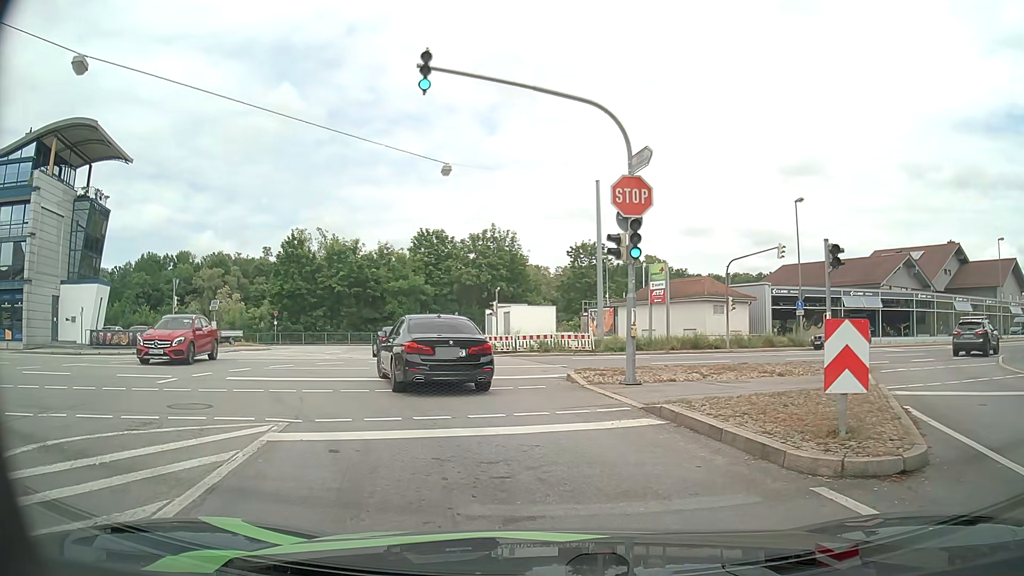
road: tertiary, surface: asphalt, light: Day
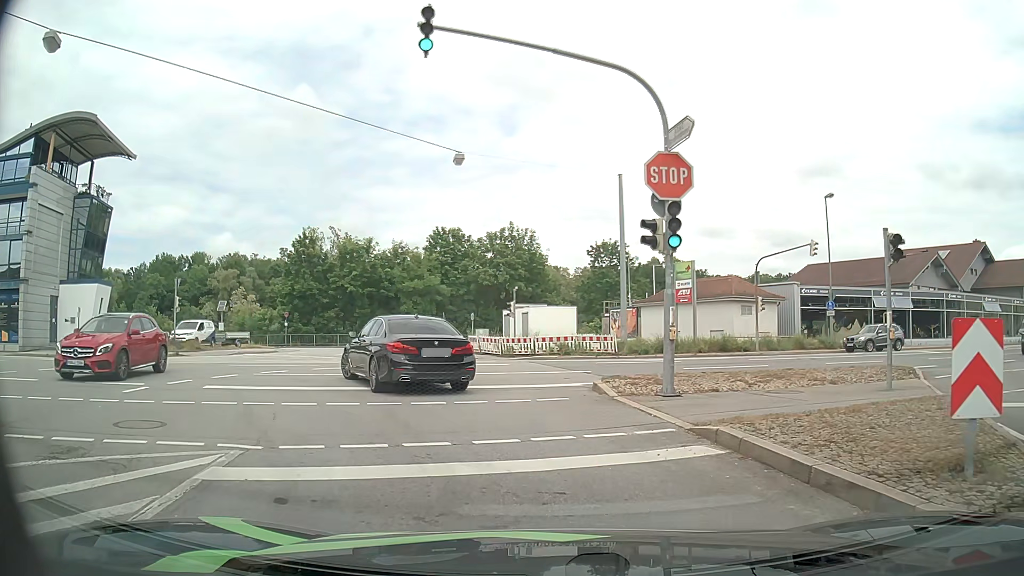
(0.0, +2.1) m; 0°
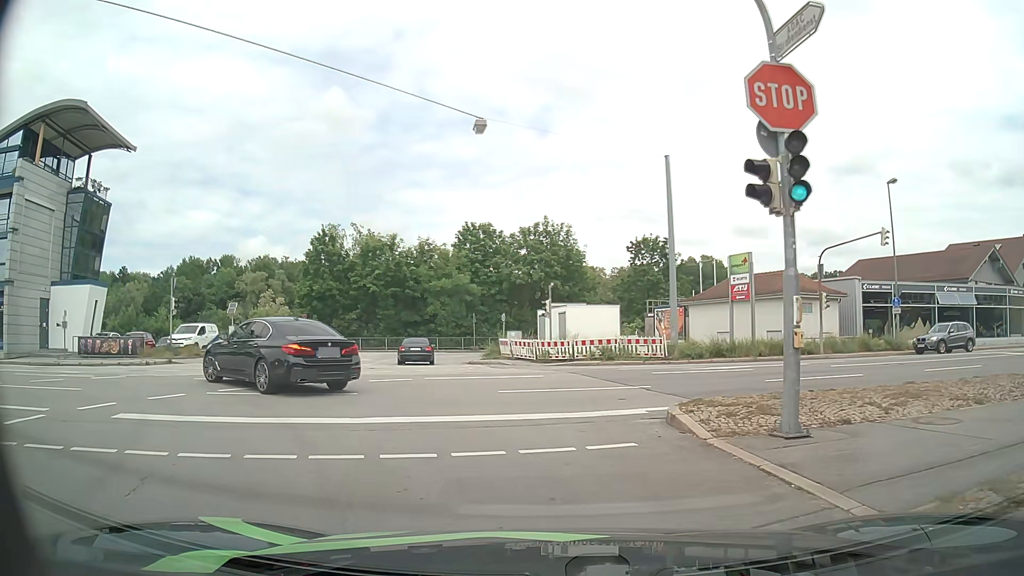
(-0.1, +4.5) m; -3°
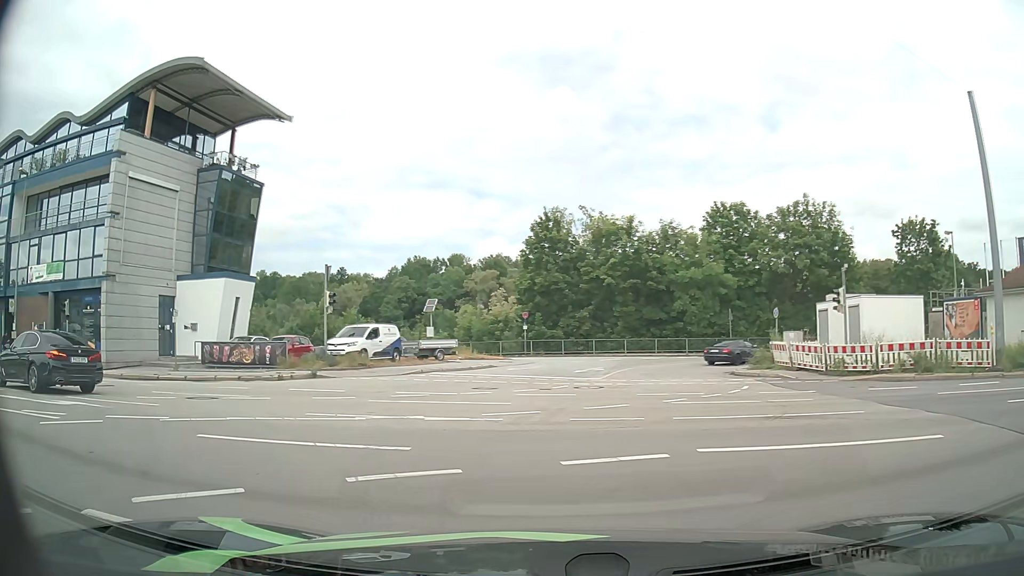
(-1.4, +9.5) m; -19°
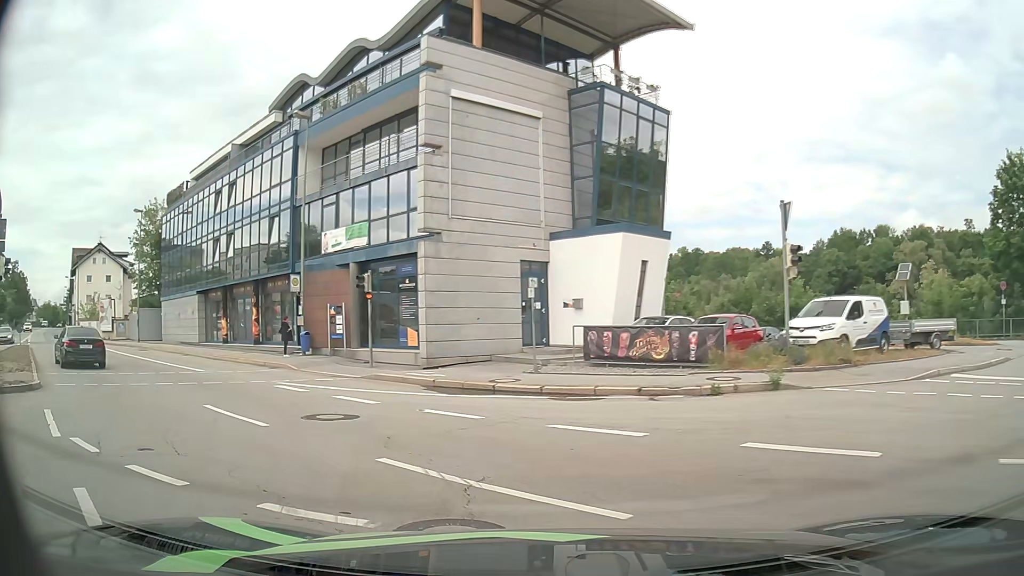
(-3.4, +10.3) m; -37°
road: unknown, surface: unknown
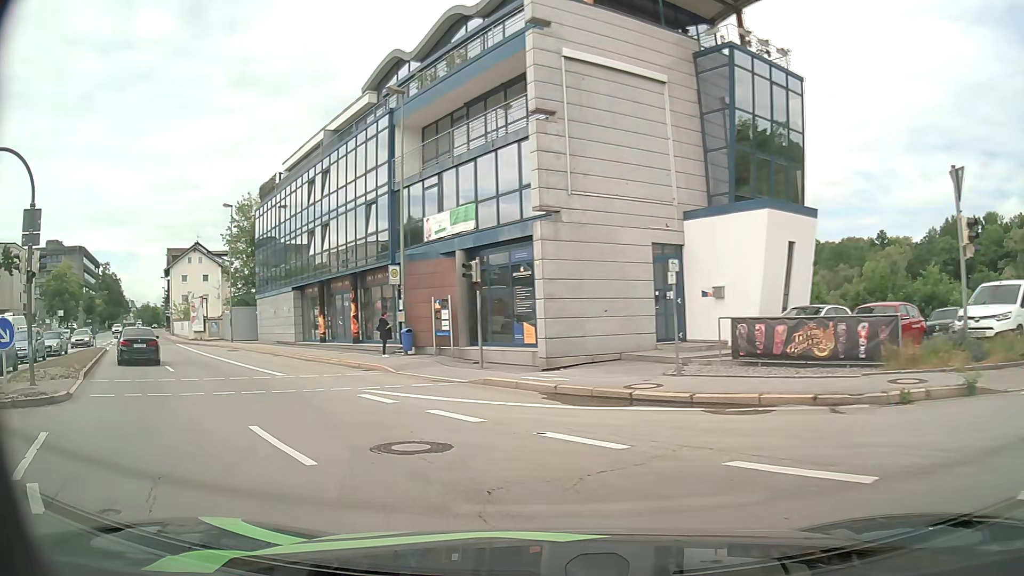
(-0.2, +3.1) m; -10°
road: primary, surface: asphalt
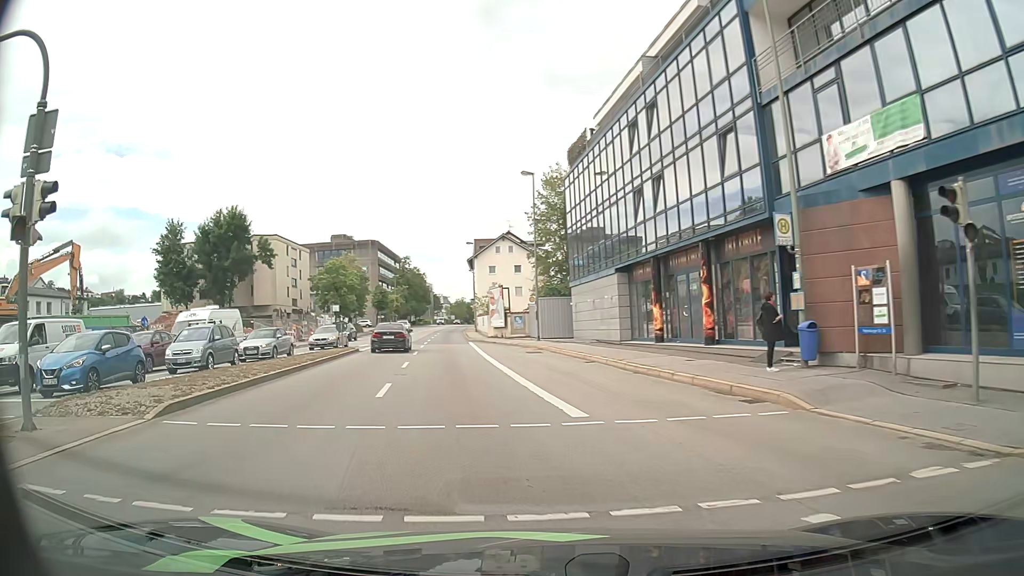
(-2.7, +10.1) m; -28°
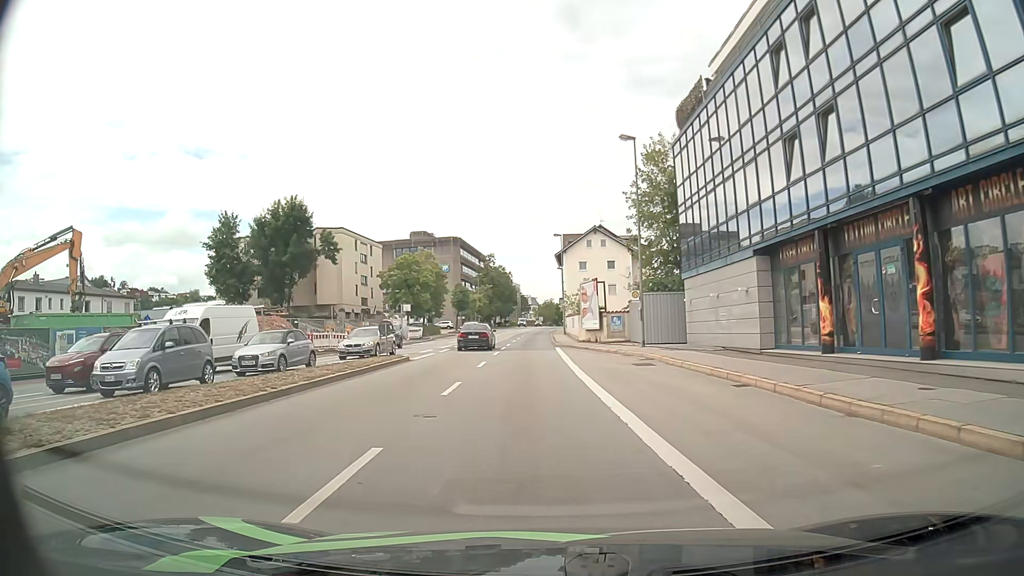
(-0.7, +8.5) m; -8°
